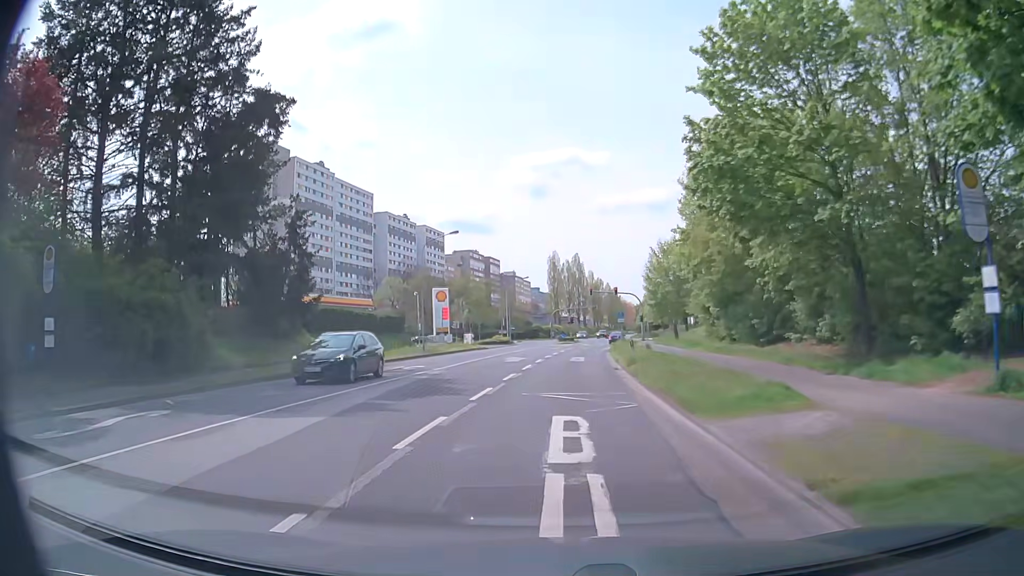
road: secondary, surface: asphalt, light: Day
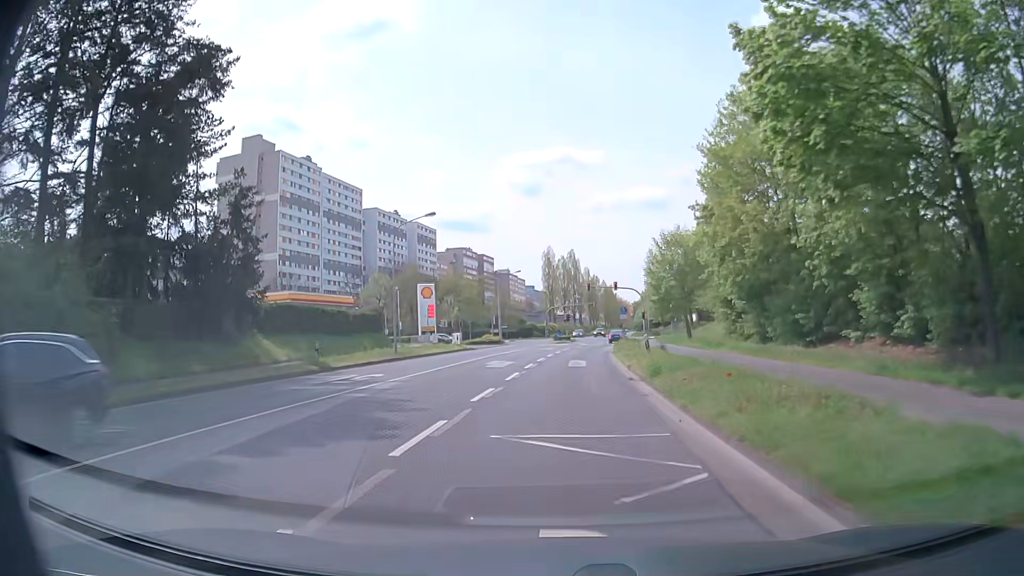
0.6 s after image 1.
(0.0, +6.4) m; 0°
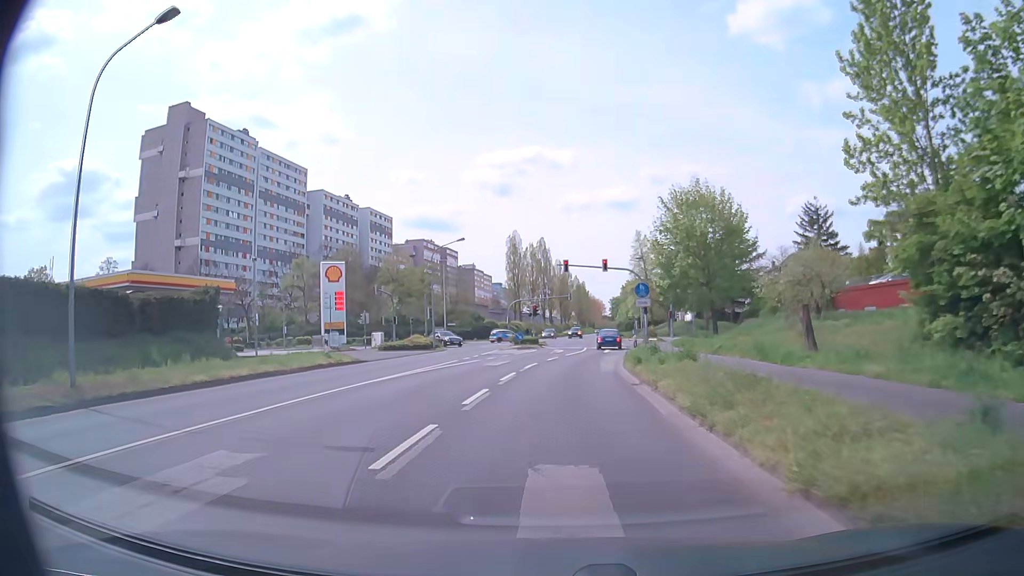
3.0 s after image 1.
(+0.7, +24.8) m; +3°
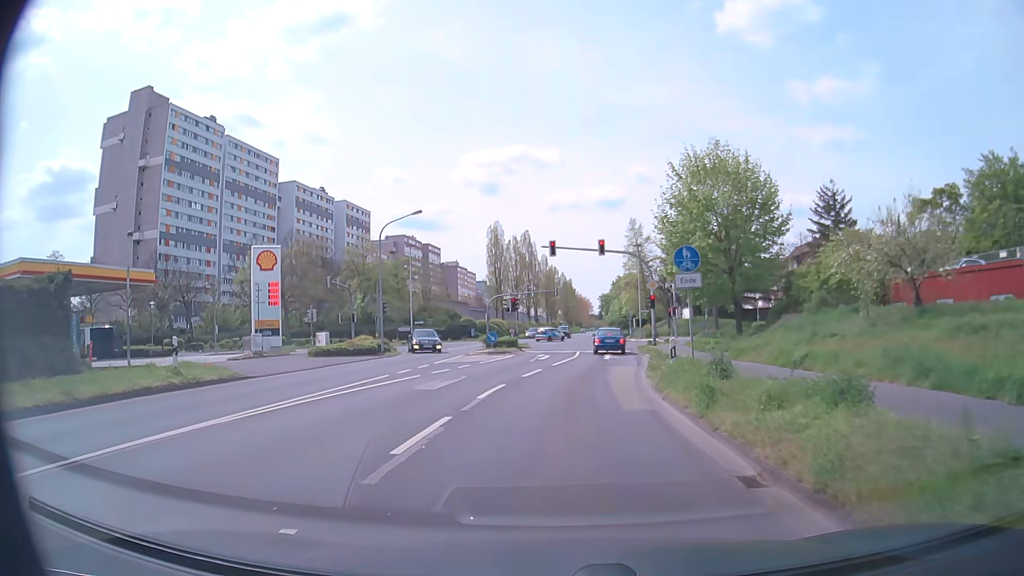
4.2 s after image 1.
(+0.1, +11.0) m; +1°
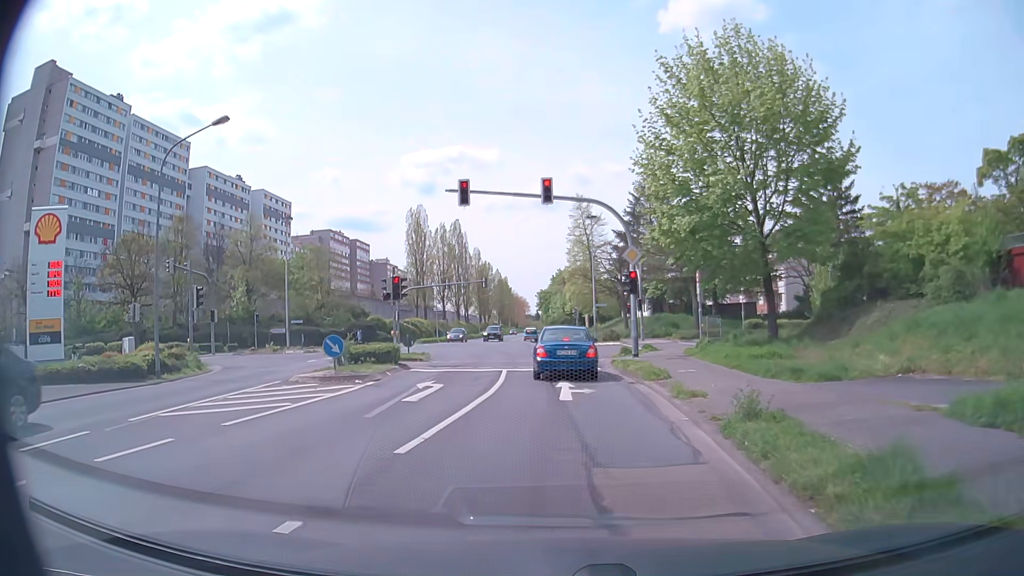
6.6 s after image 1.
(+0.8, +17.4) m; +6°
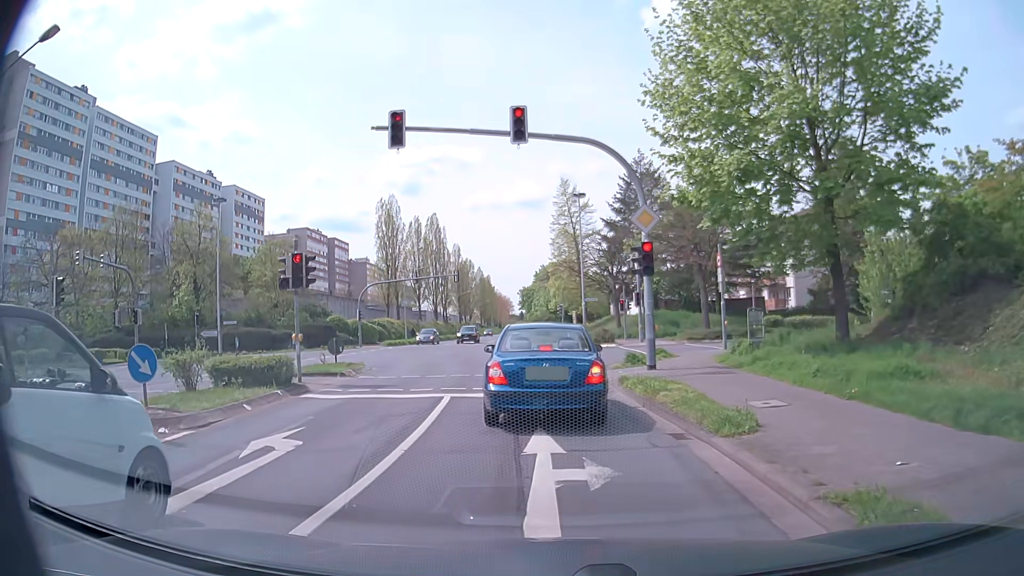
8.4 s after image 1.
(+0.1, +8.1) m; +1°
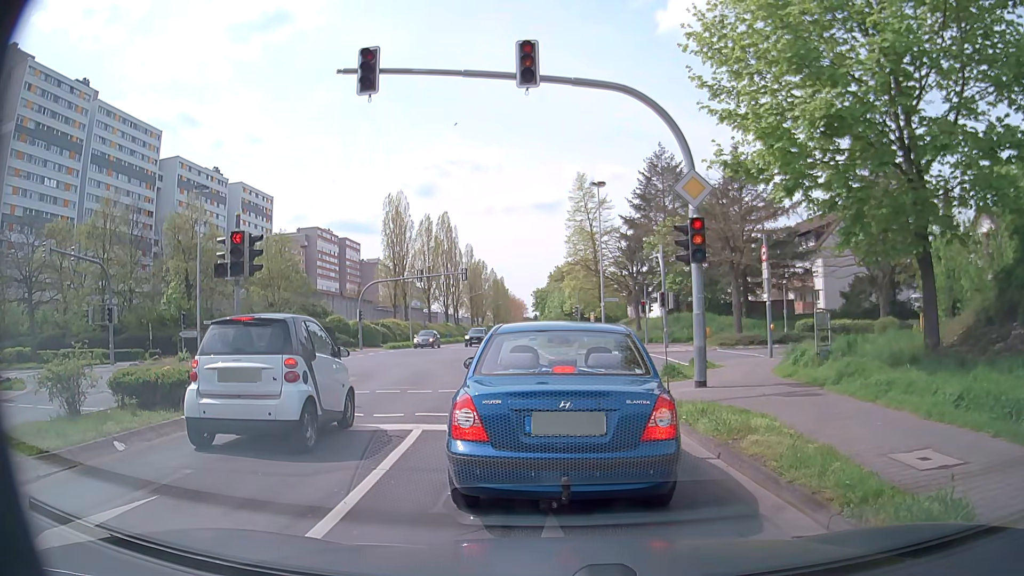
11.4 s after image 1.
(0.0, +4.0) m; -1°
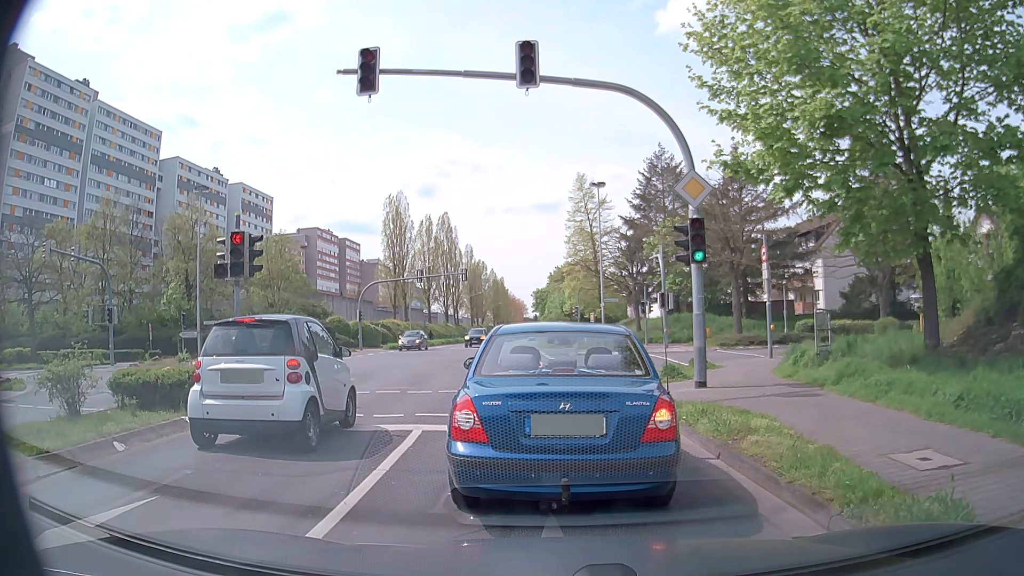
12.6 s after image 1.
(0.0, 0.0) m; 0°
(0, +10) (-1, +20) (-2, +30) (-3, +40) (-4, +50) (-4, +60) (-5, +70) (-5, +80) (-5, +90) (-5, +100) m
